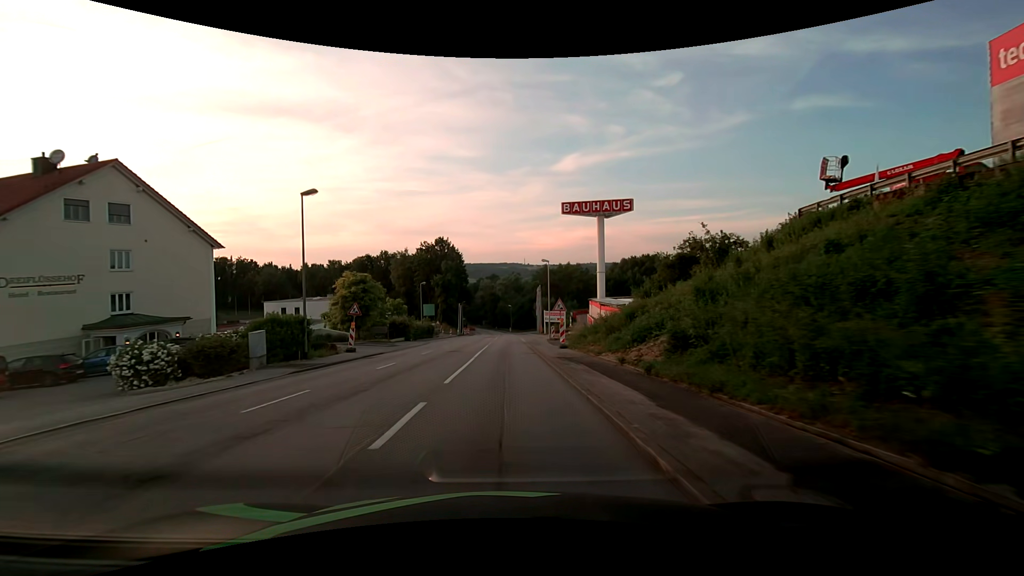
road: tertiary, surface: asphalt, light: Day
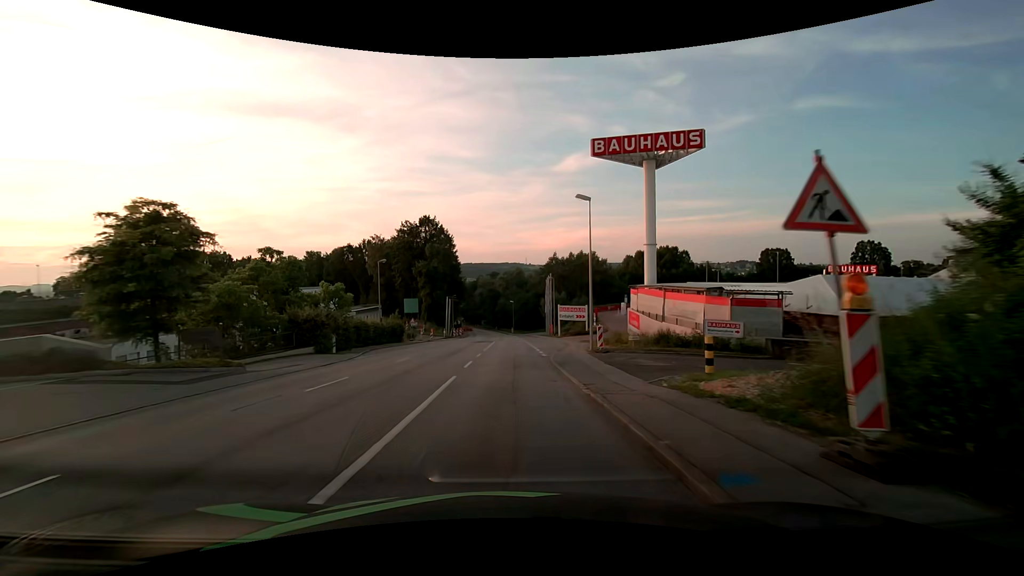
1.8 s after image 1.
(0.0, +24.1) m; 0°
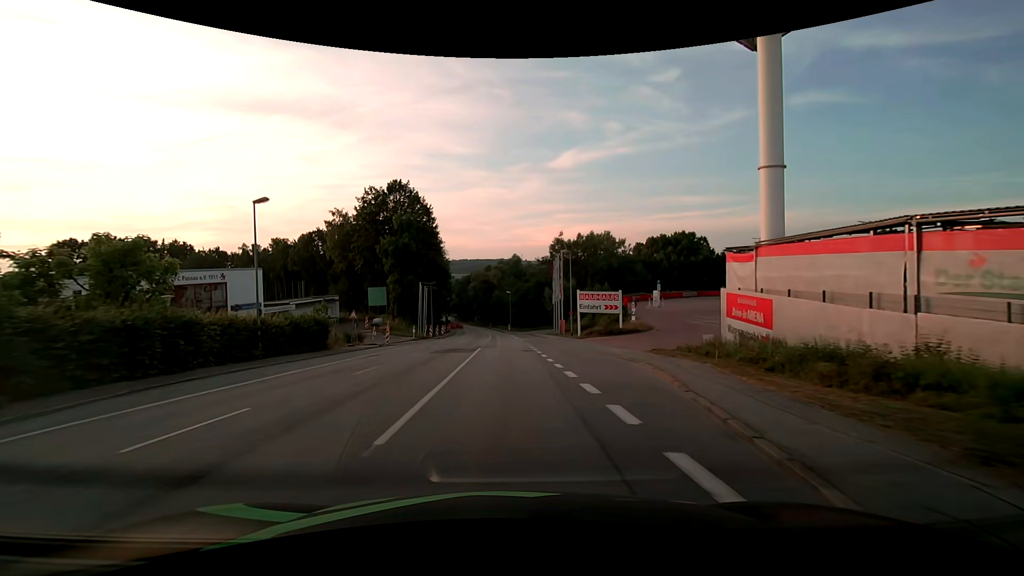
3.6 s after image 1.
(0.0, +23.0) m; 0°
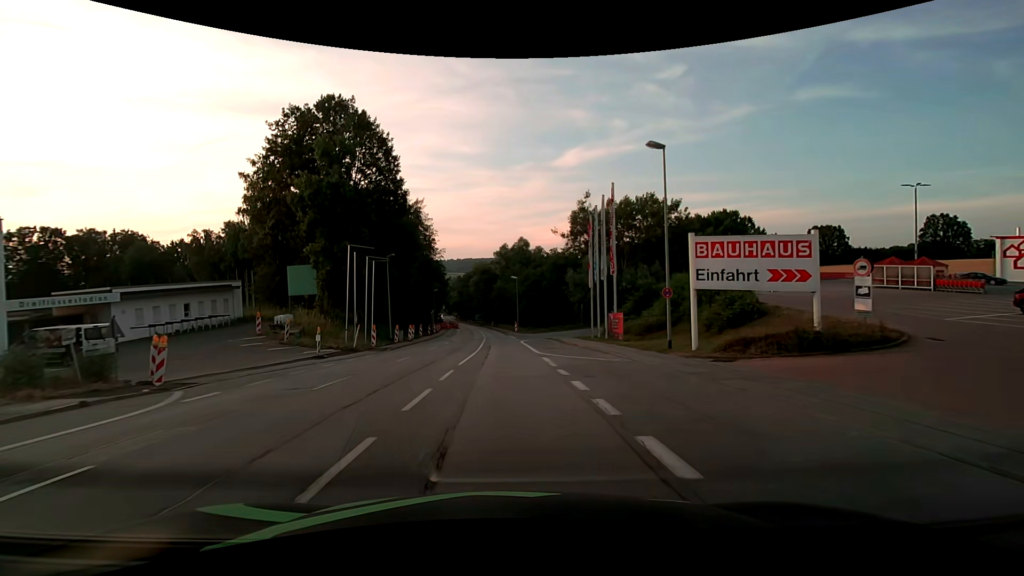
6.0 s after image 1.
(+0.1, +29.5) m; 0°
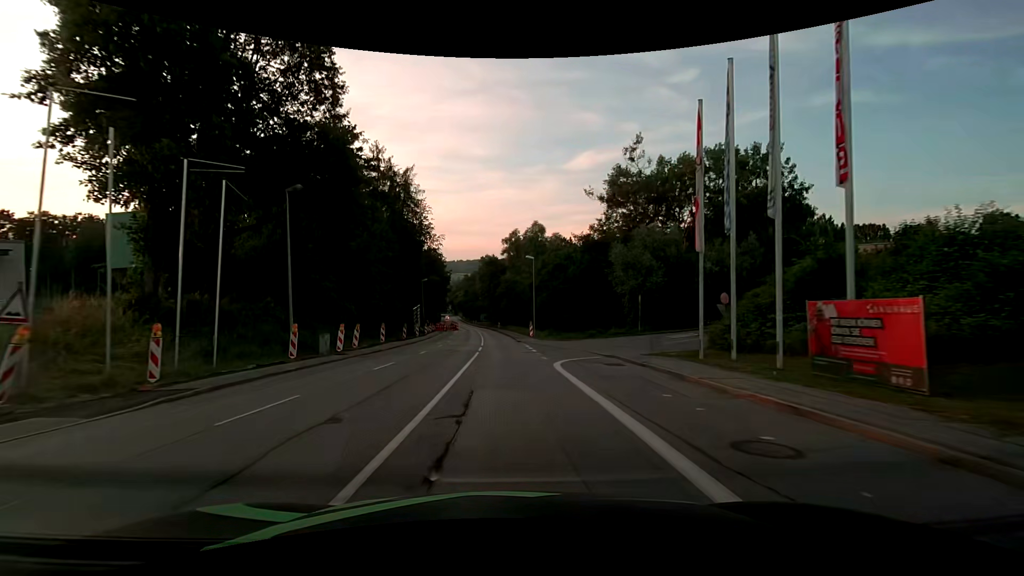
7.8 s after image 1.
(-0.2, +22.9) m; -1°
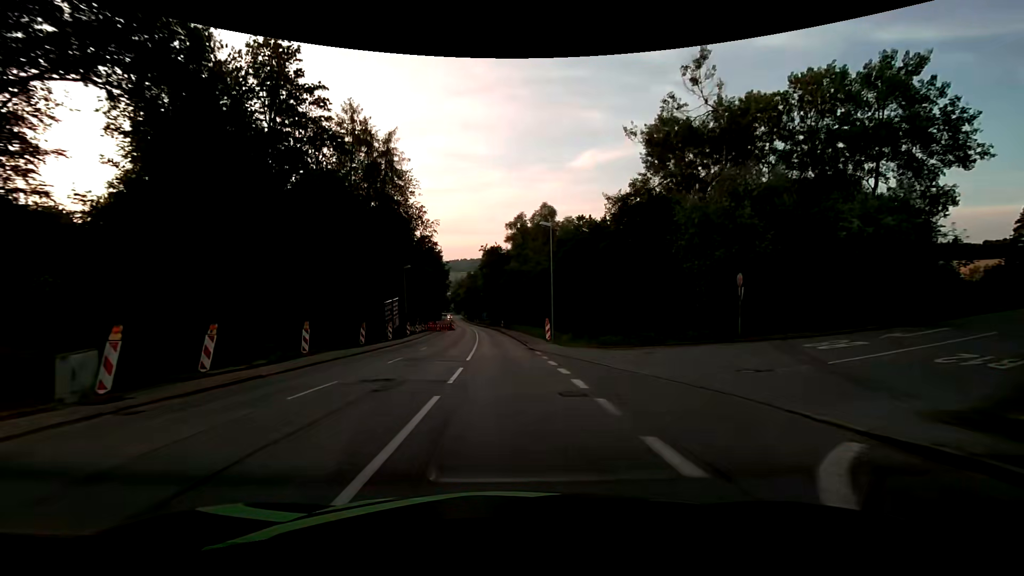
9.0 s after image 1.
(0.0, +15.7) m; 0°
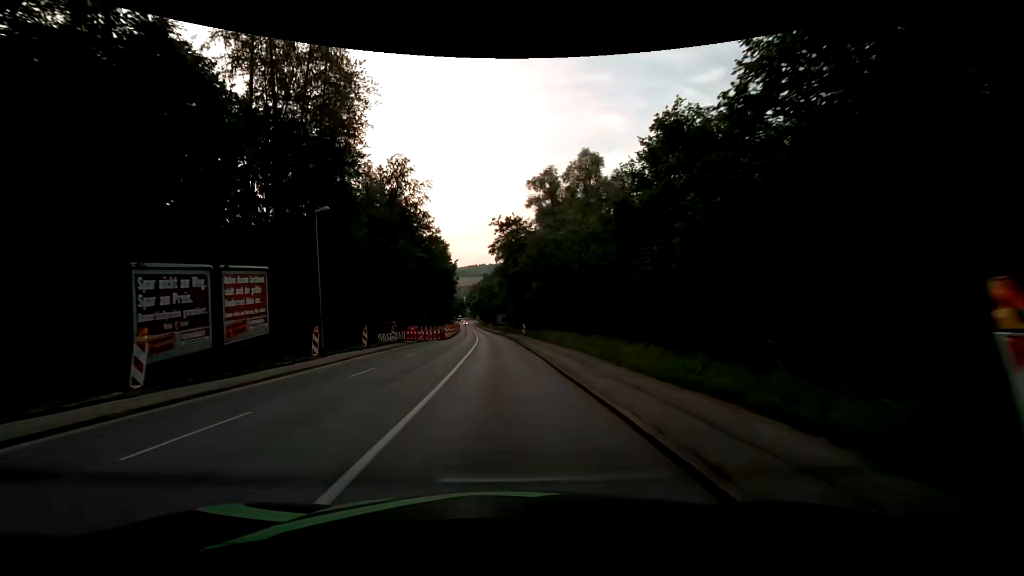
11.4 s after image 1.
(-0.5, +31.1) m; -2°
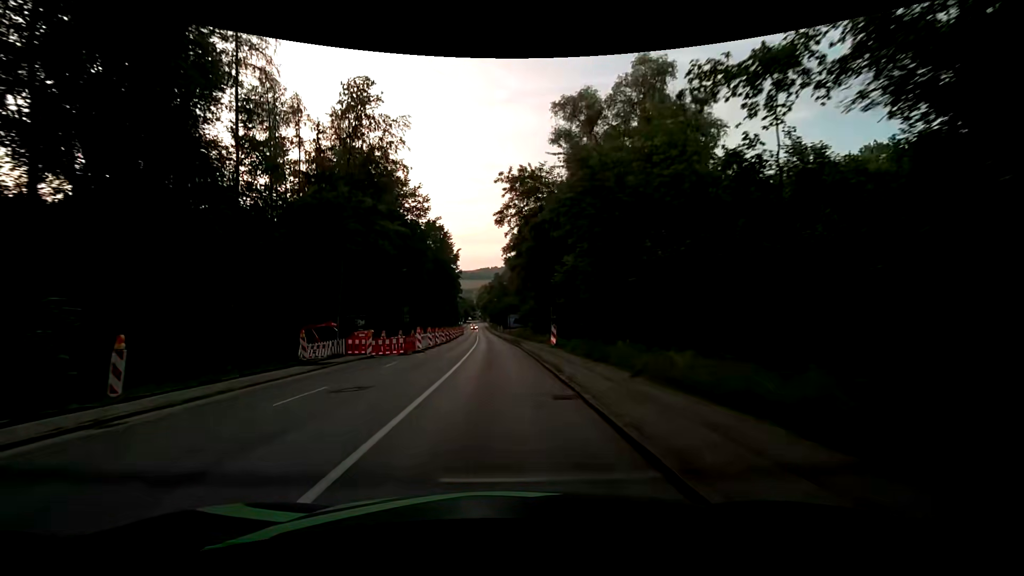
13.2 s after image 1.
(-0.3, +23.1) m; -1°
(0, +10) (0, +20) (-1, +30) (-1, +40) (-2, +50) (-2, +60) (-3, +70) (-4, +80) (-5, +90) (-5, +100) m
